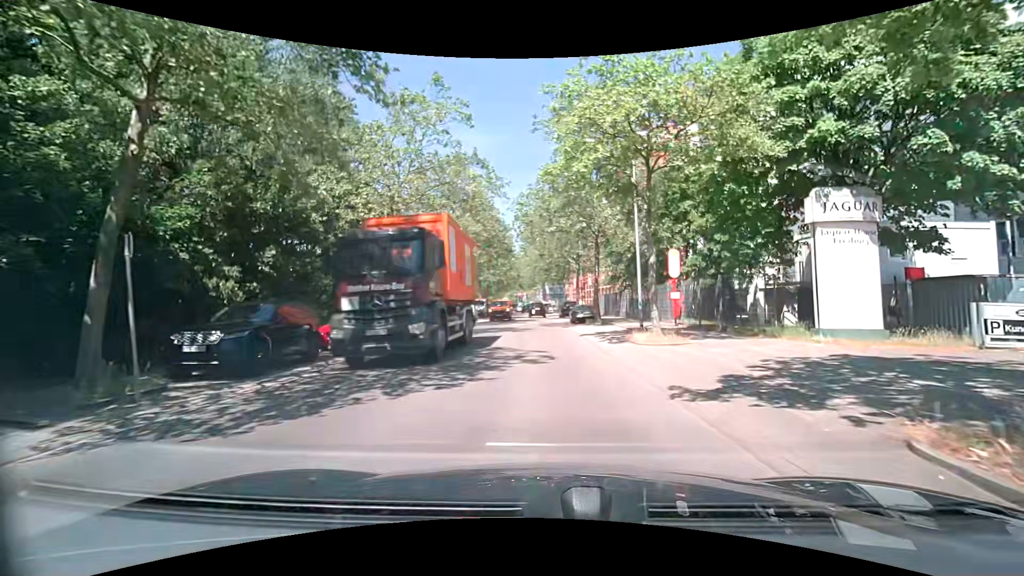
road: tertiary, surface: asphalt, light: Day
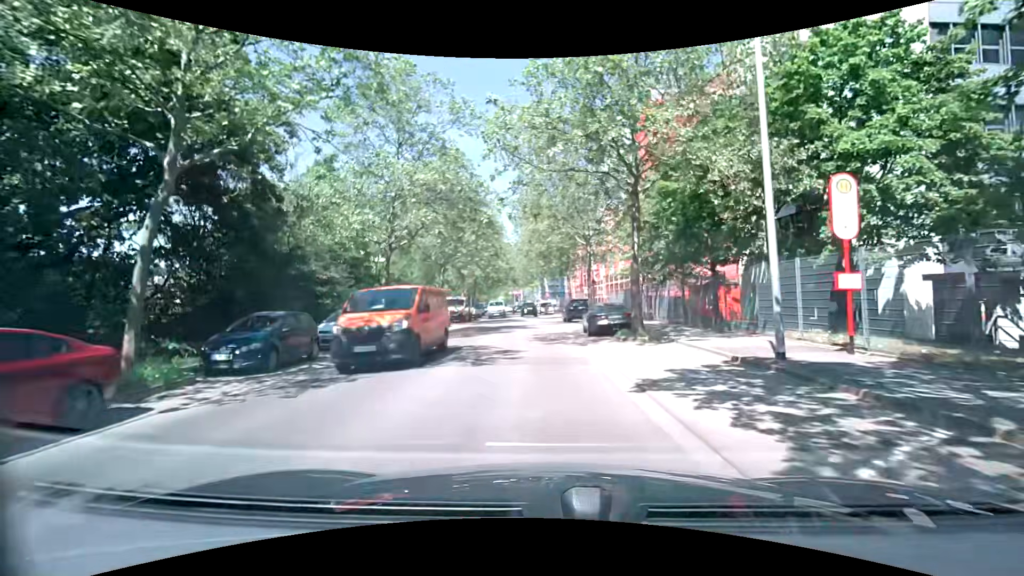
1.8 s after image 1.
(+0.2, +13.9) m; 0°
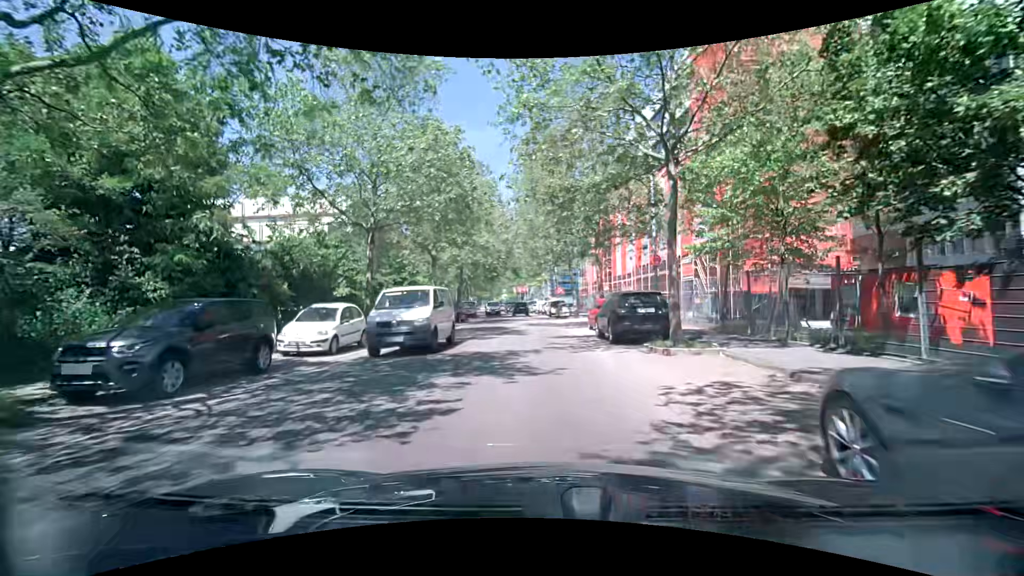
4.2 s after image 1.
(-0.2, +19.0) m; 0°
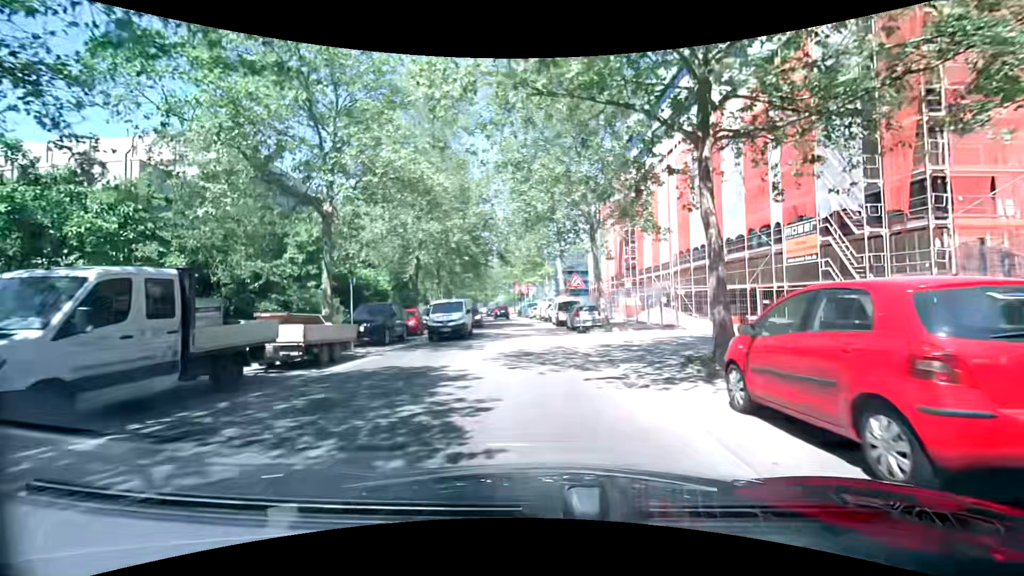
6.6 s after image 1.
(-0.2, +18.8) m; -1°
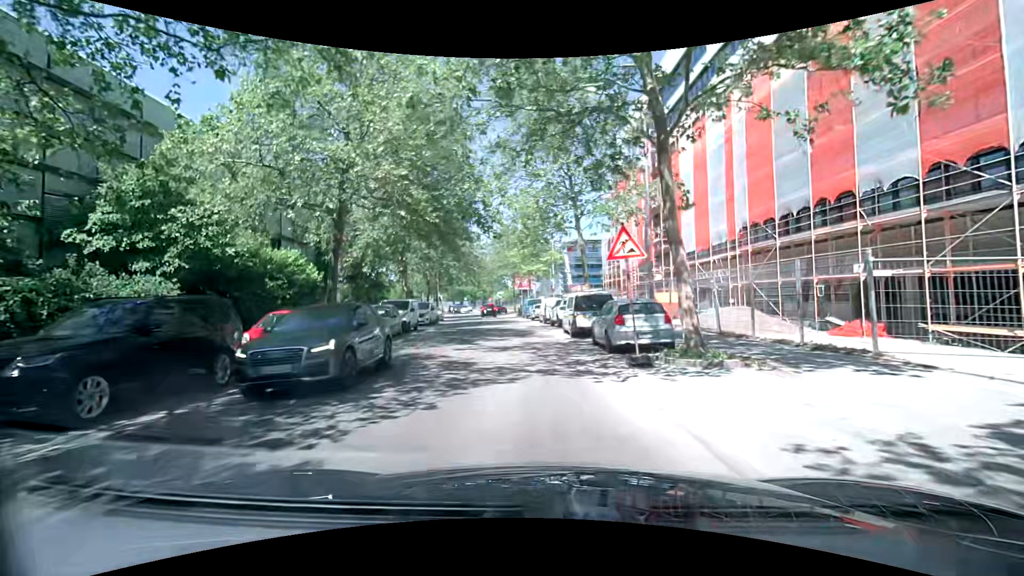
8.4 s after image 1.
(0.0, +13.7) m; -1°
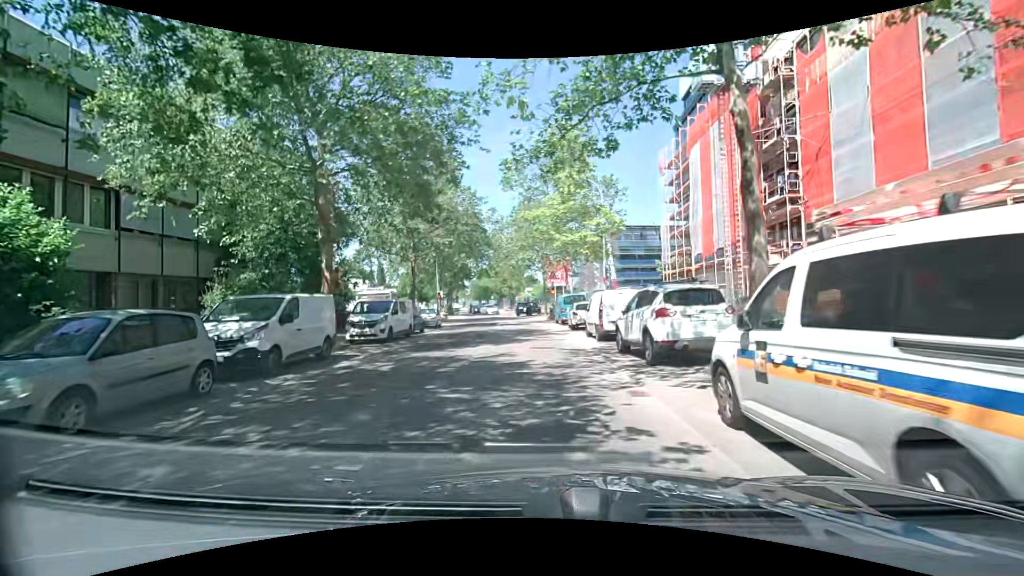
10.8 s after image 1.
(-0.3, +17.3) m; -4°
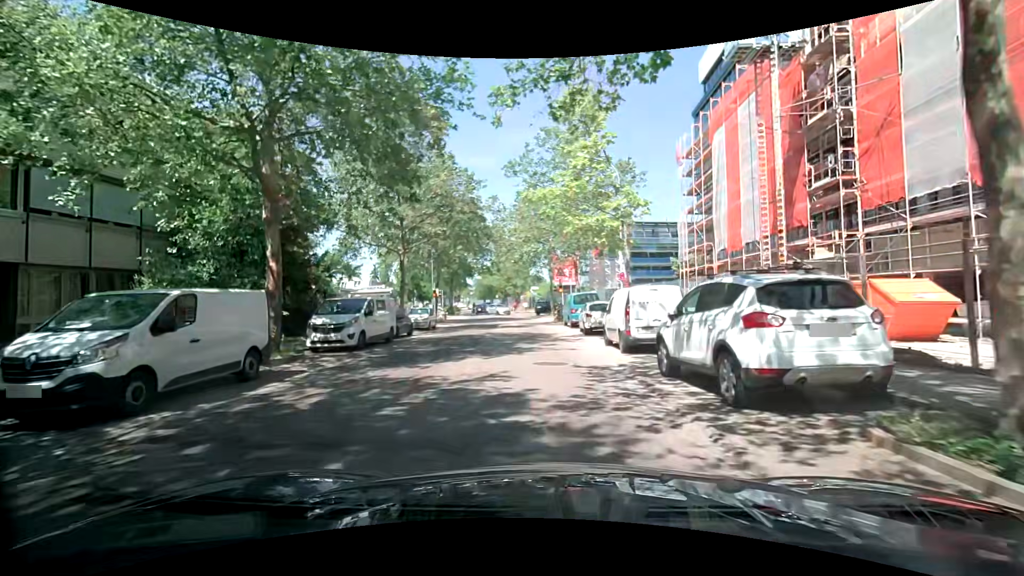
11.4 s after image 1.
(0.0, +4.1) m; +1°
